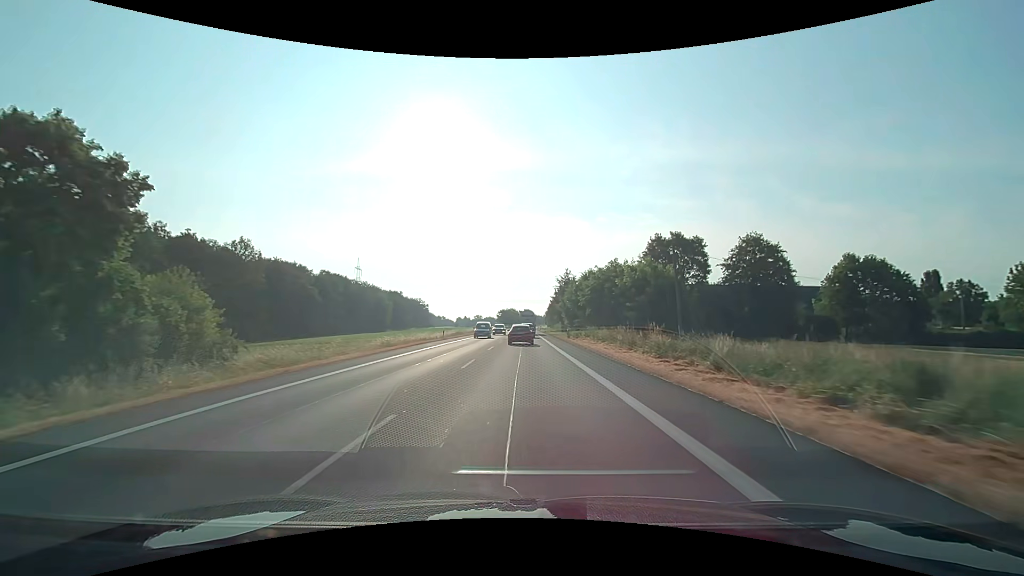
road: primary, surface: asphalt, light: Day
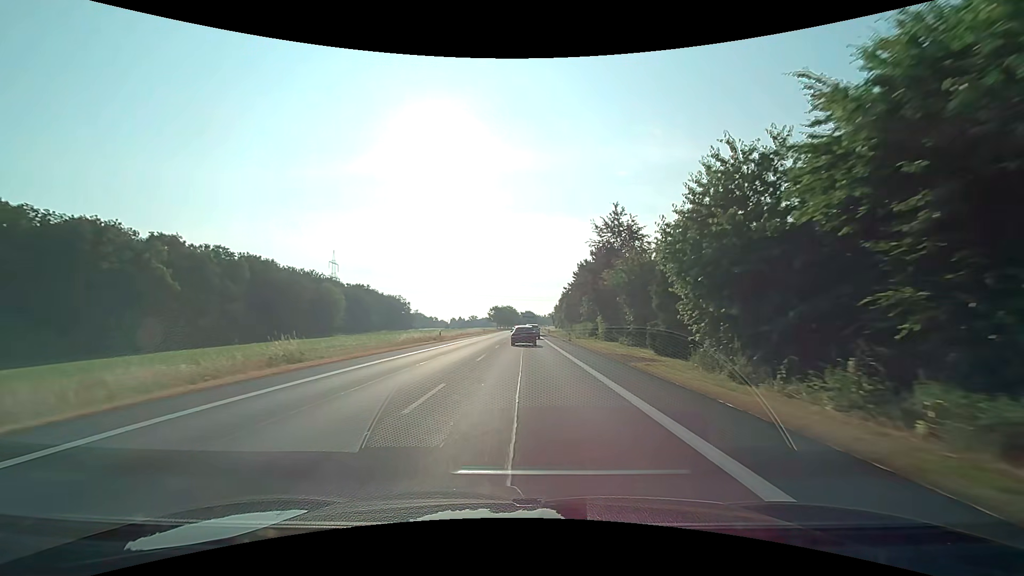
(0.0, +55.7) m; 0°
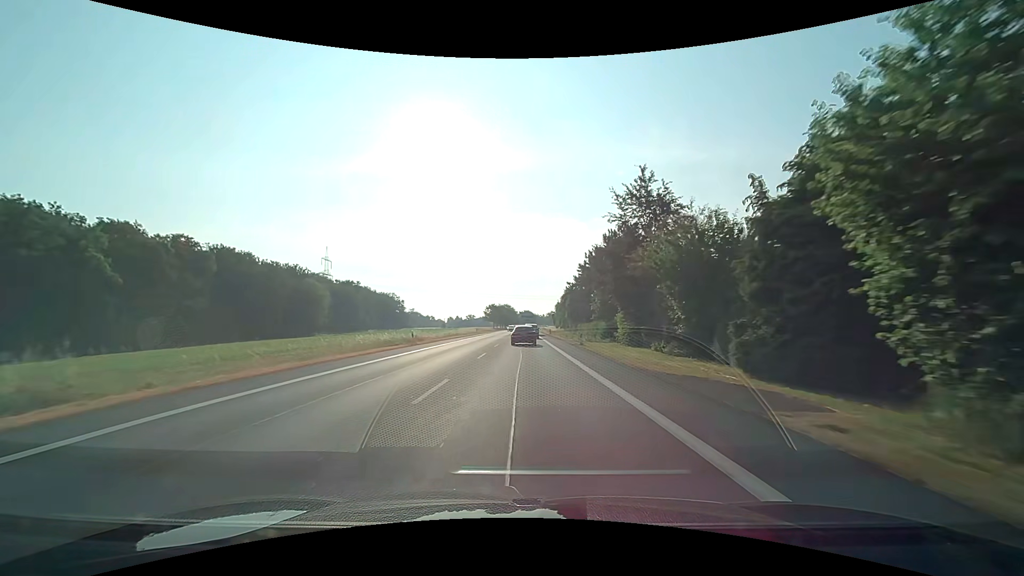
(0.0, +11.2) m; 0°
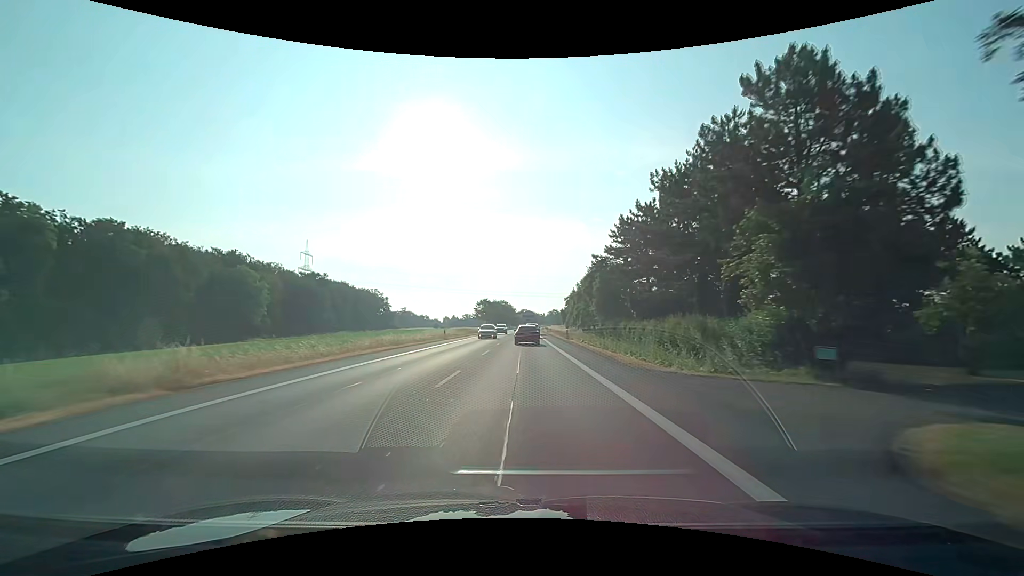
(+0.2, +33.7) m; 0°
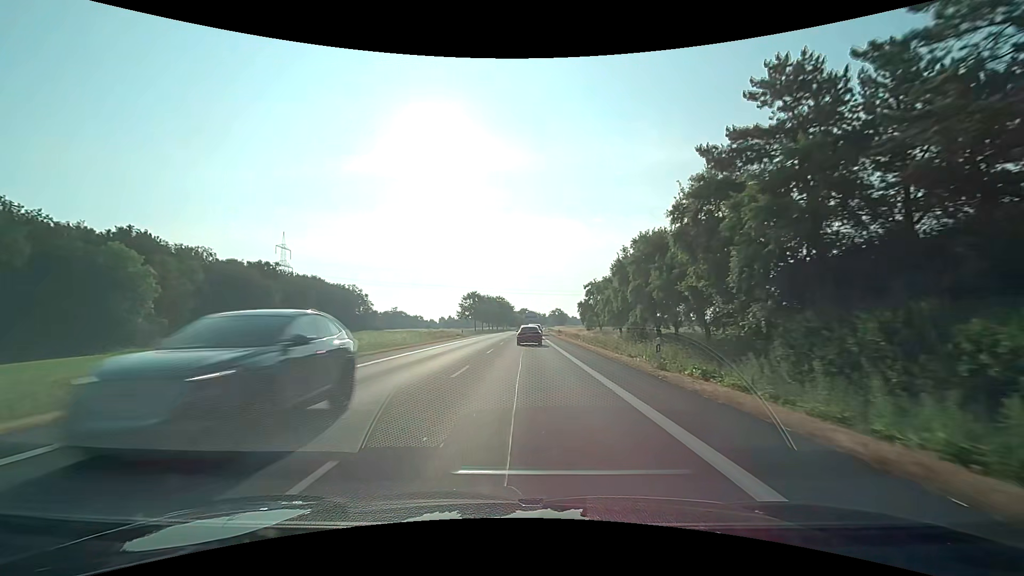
(+0.1, +33.8) m; 0°
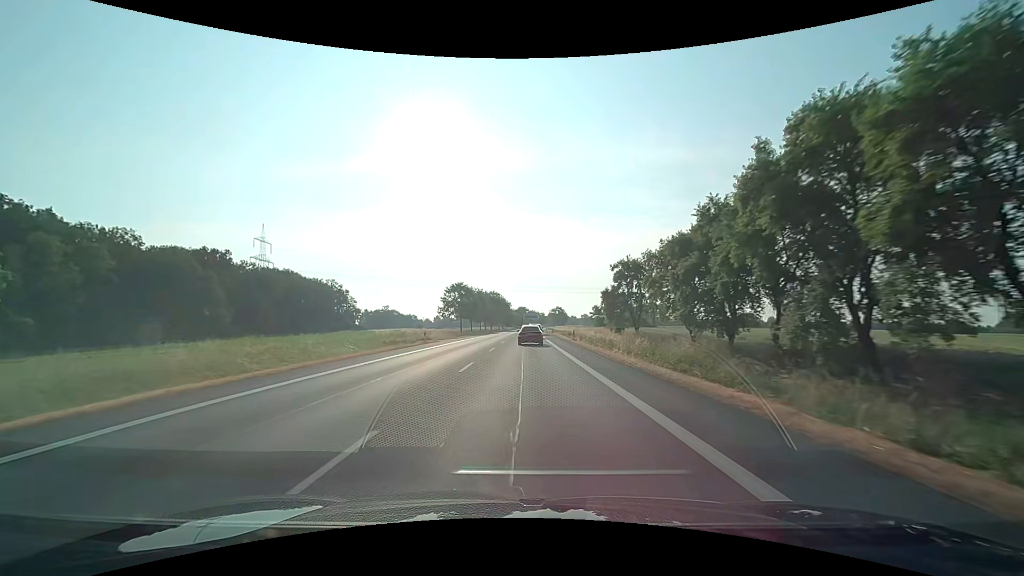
(0.0, +22.6) m; 0°
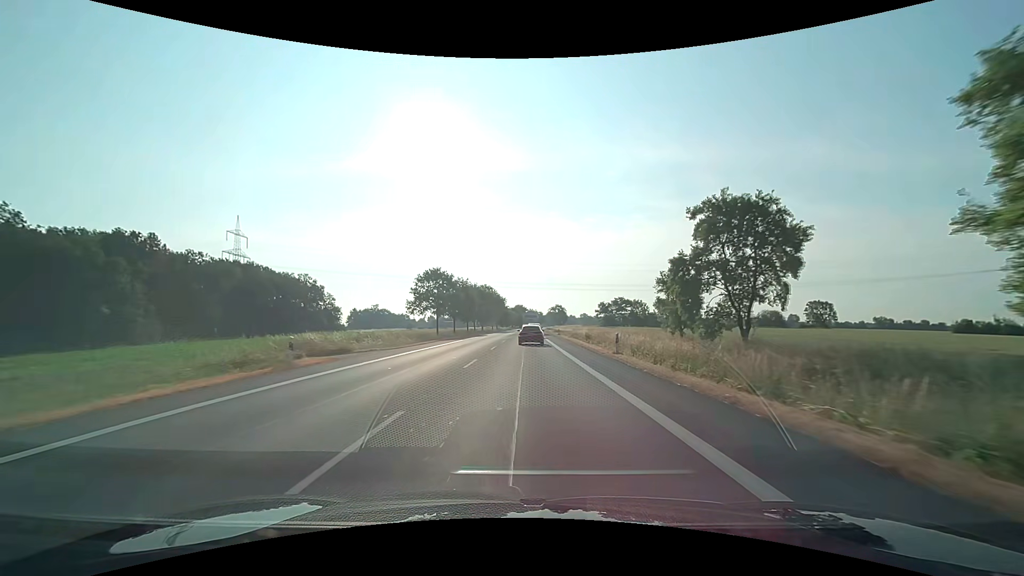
(0.0, +22.6) m; 0°
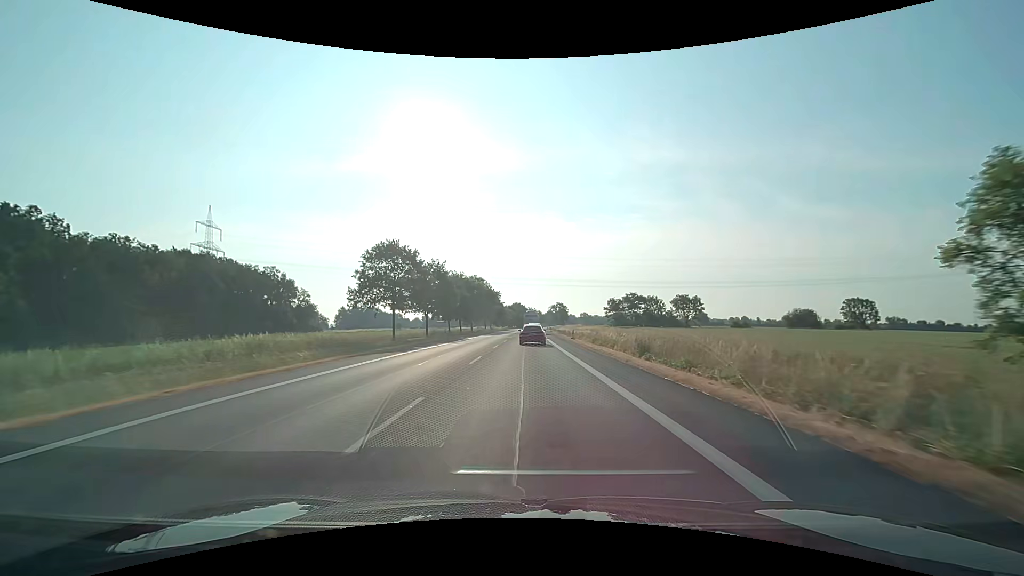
(0.0, +22.5) m; 0°
(0, +10) (0, +20) (0, +30) (0, +40) (0, +50) (0, +60) (+1, +70) (+1, +80) (+1, +90) (+1, +100) m
